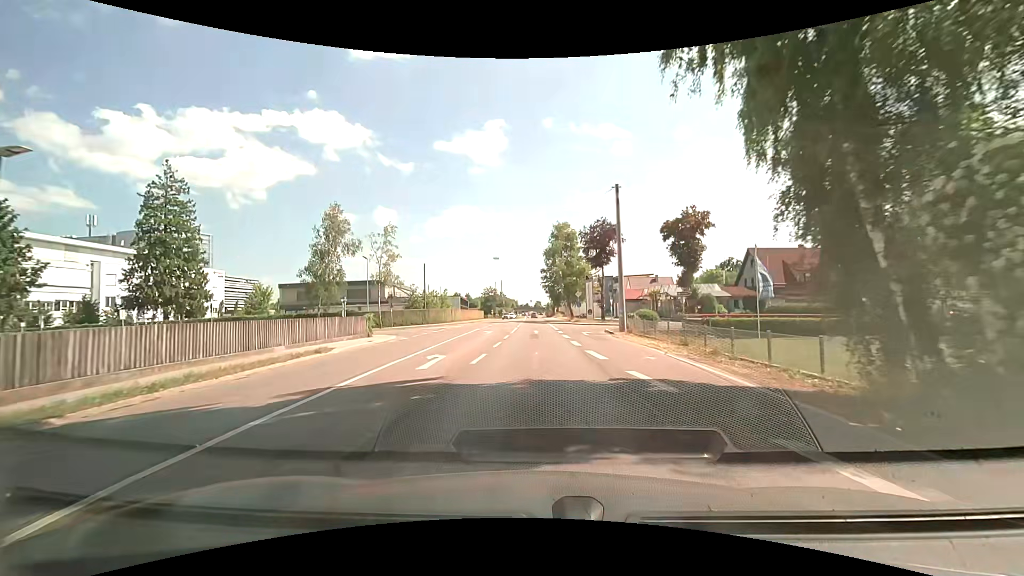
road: secondary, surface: asphalt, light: Day
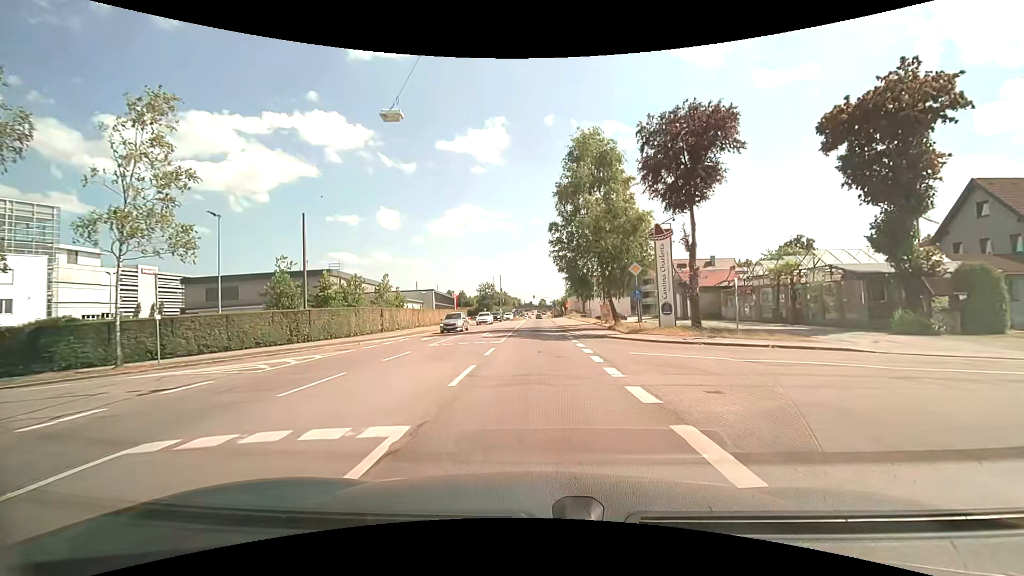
(-0.3, +35.8) m; -1°
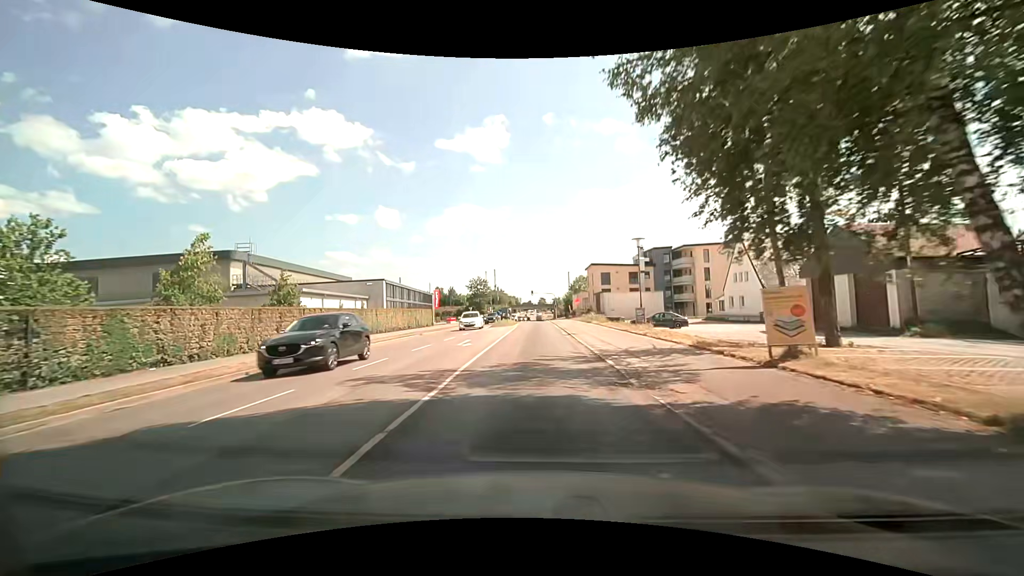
(+0.1, +28.3) m; 0°
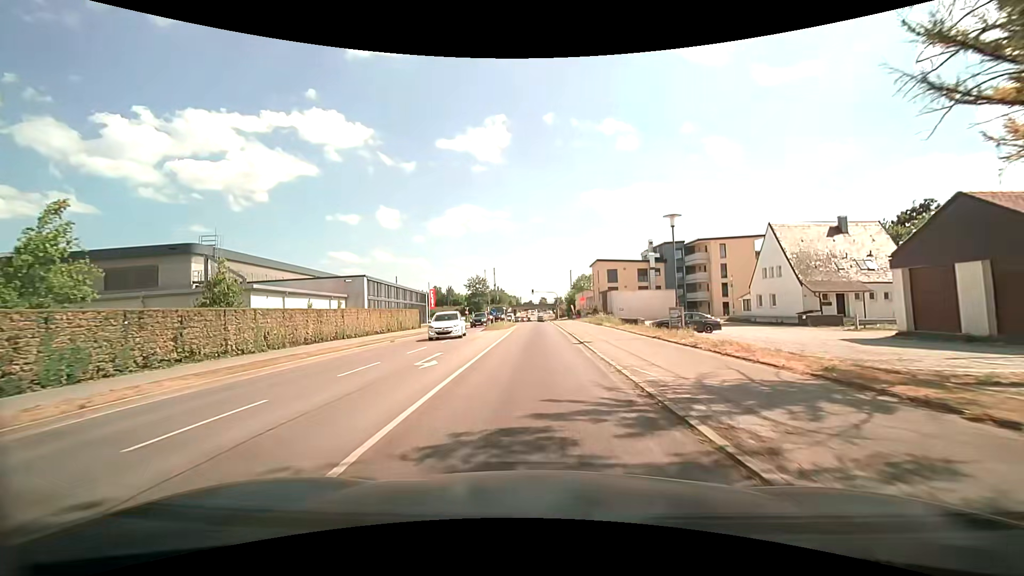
(0.0, +7.0) m; -1°
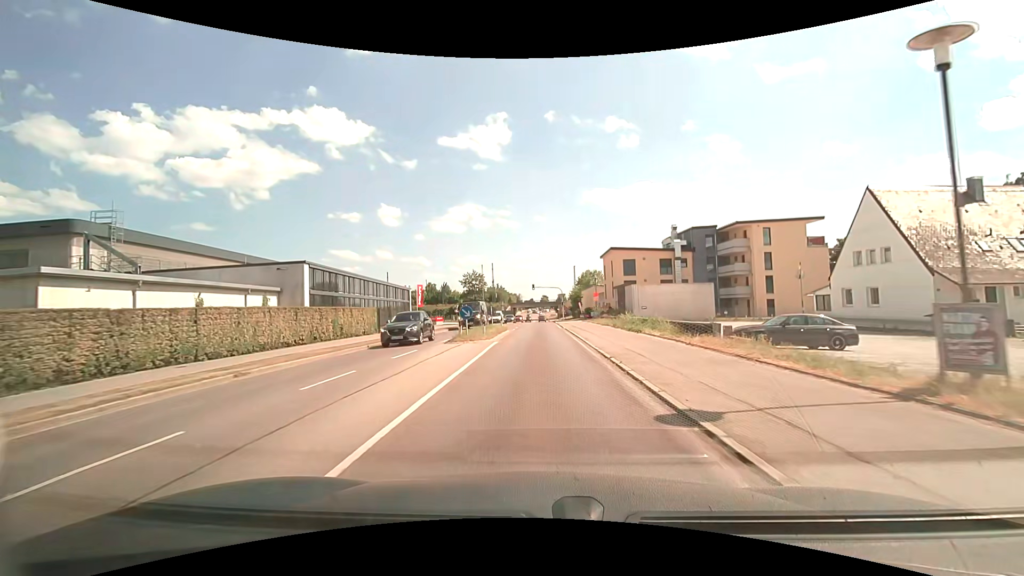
(+0.1, +14.2) m; 0°
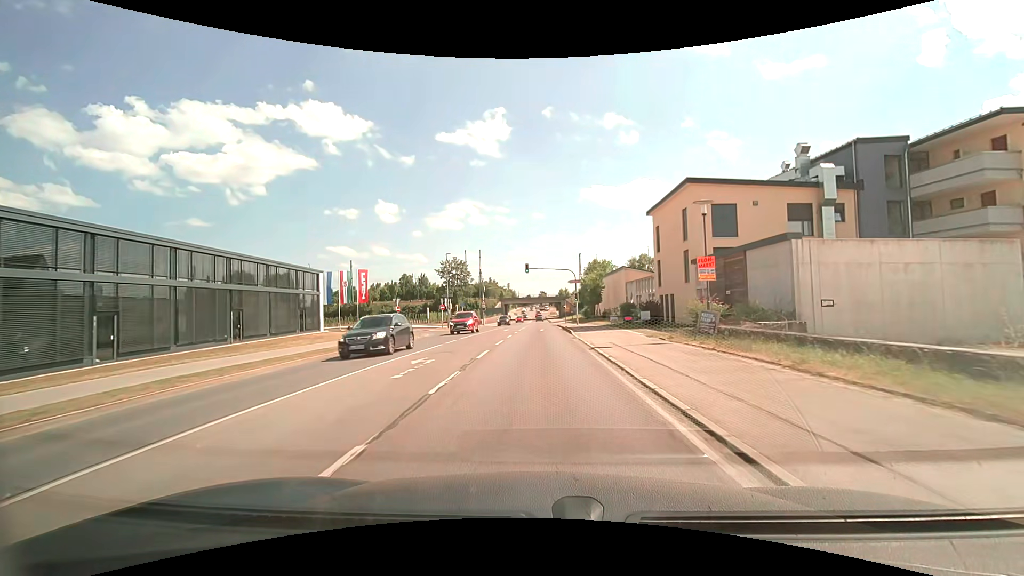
(+0.2, +35.6) m; +1°
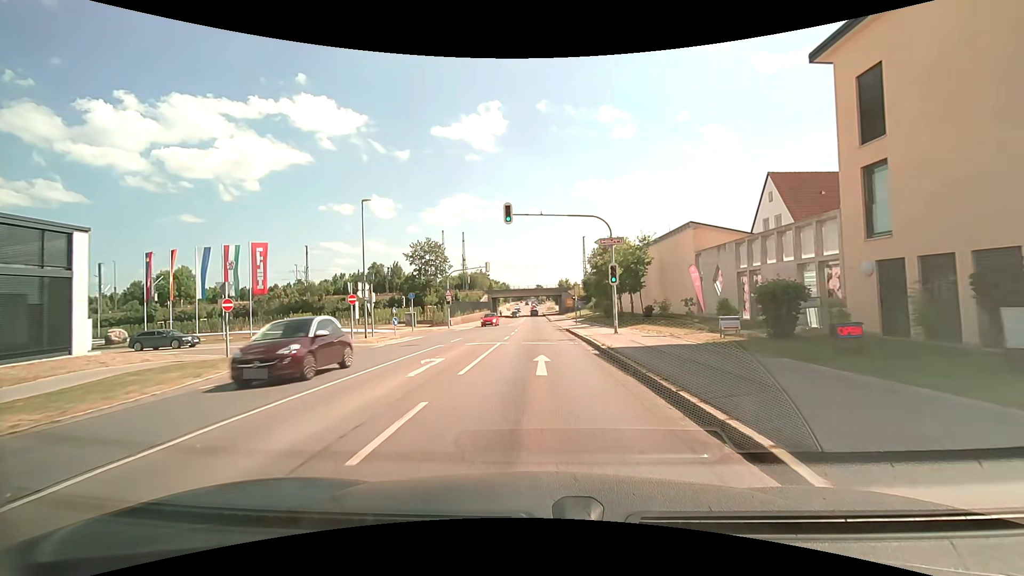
(0.0, +27.5) m; 0°
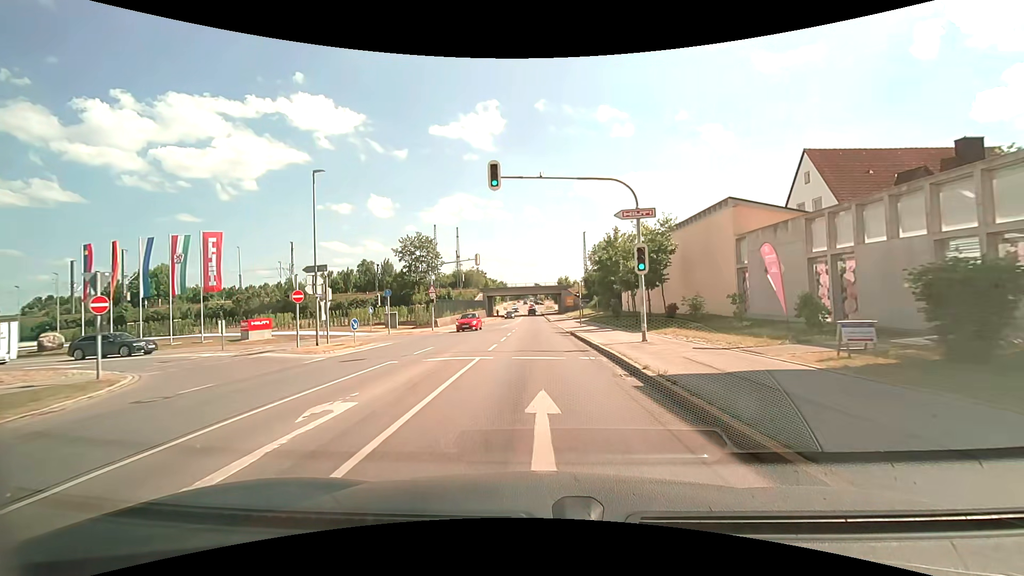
(0.0, +6.8) m; 0°
(0, +10) (0, +20) (0, +30) (0, +40) (0, +50) (0, +60) (-1, +70) (-1, +80) (-1, +90) (-1, +100) m
